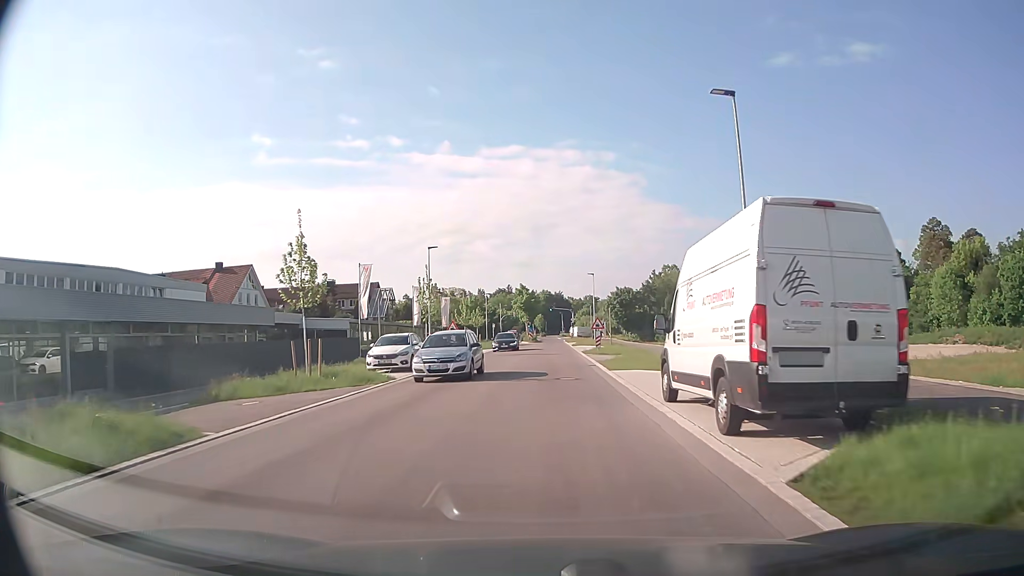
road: secondary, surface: asphalt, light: Day
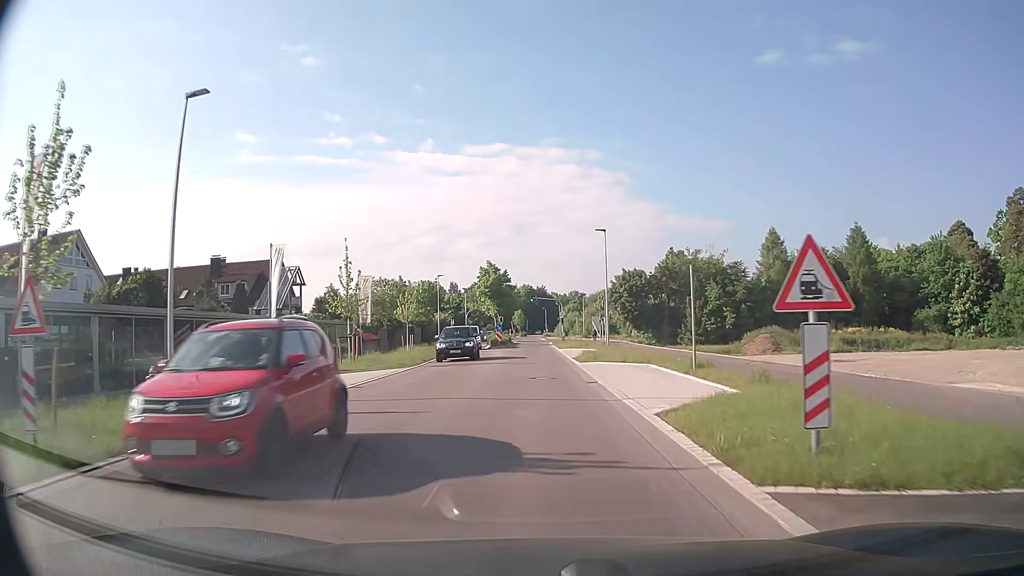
(+0.3, +34.1) m; +1°
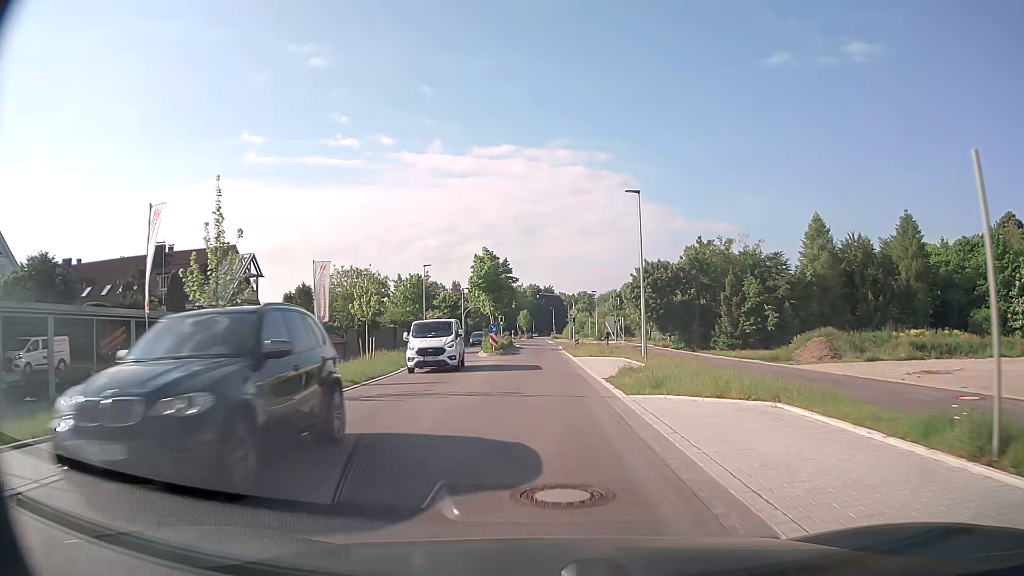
(-0.1, +13.5) m; -1°
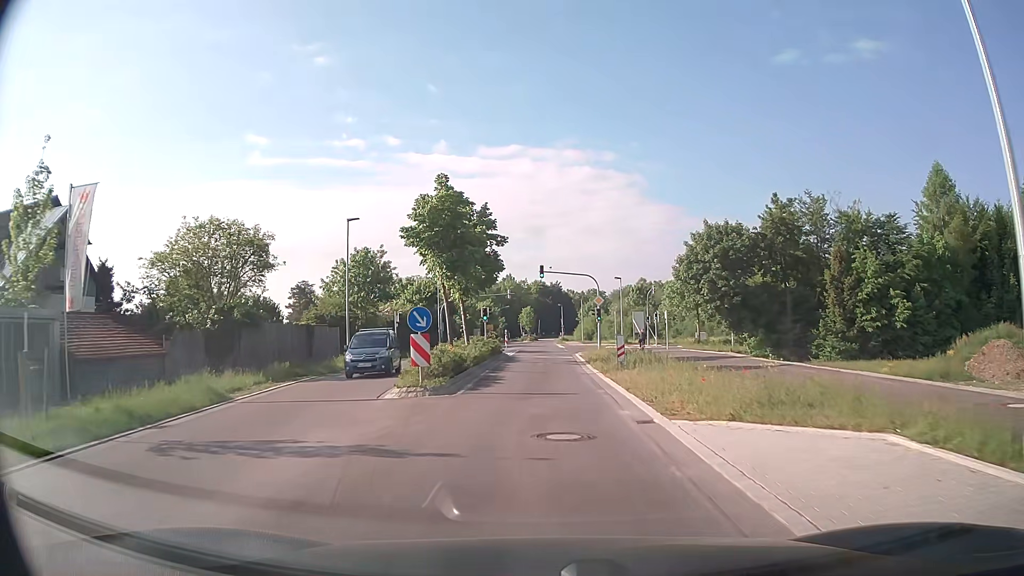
(-0.1, +26.6) m; 0°
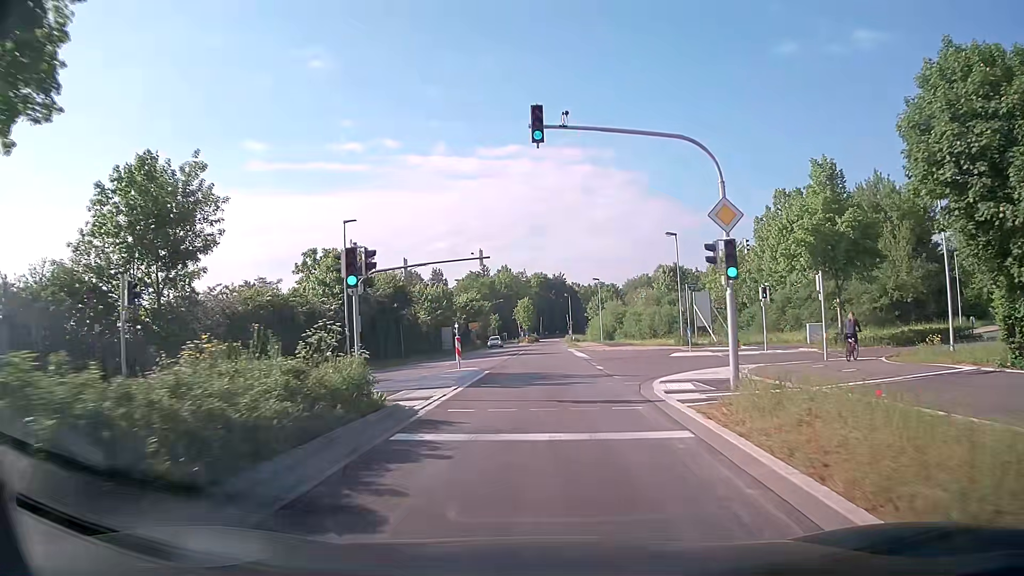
(-0.1, +33.1) m; 0°
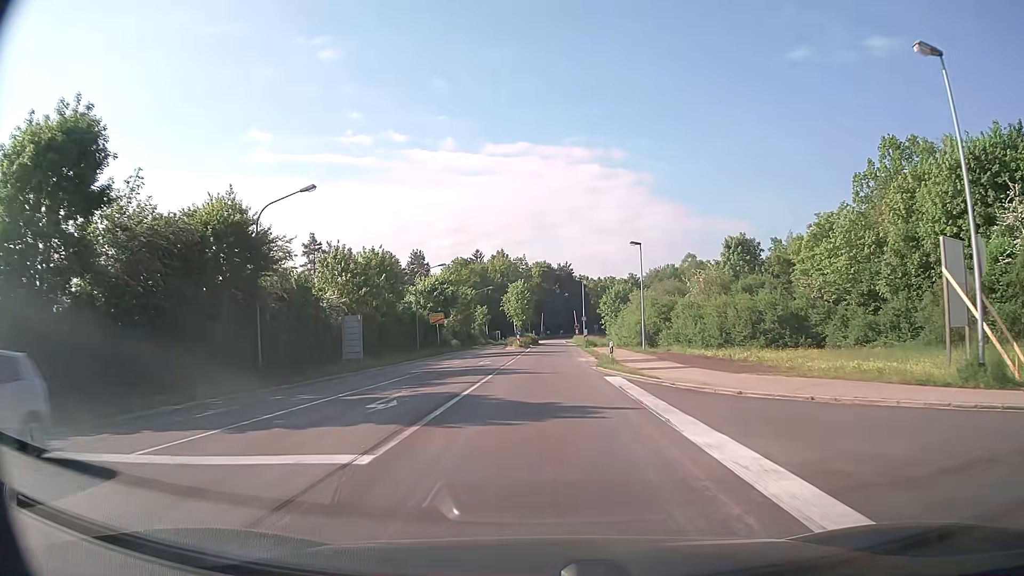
(0.0, +33.3) m; -1°
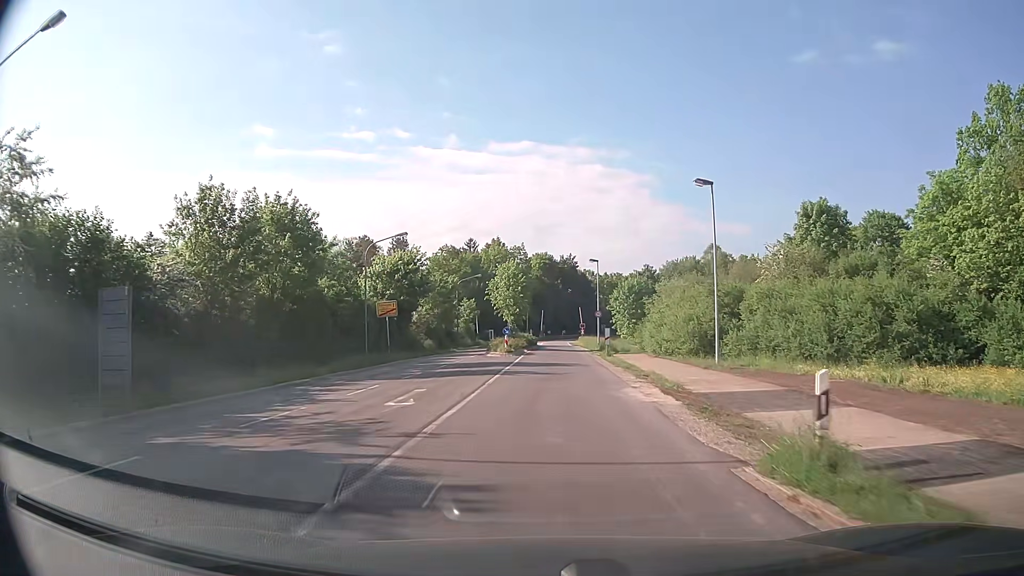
(+0.1, +20.1) m; 0°
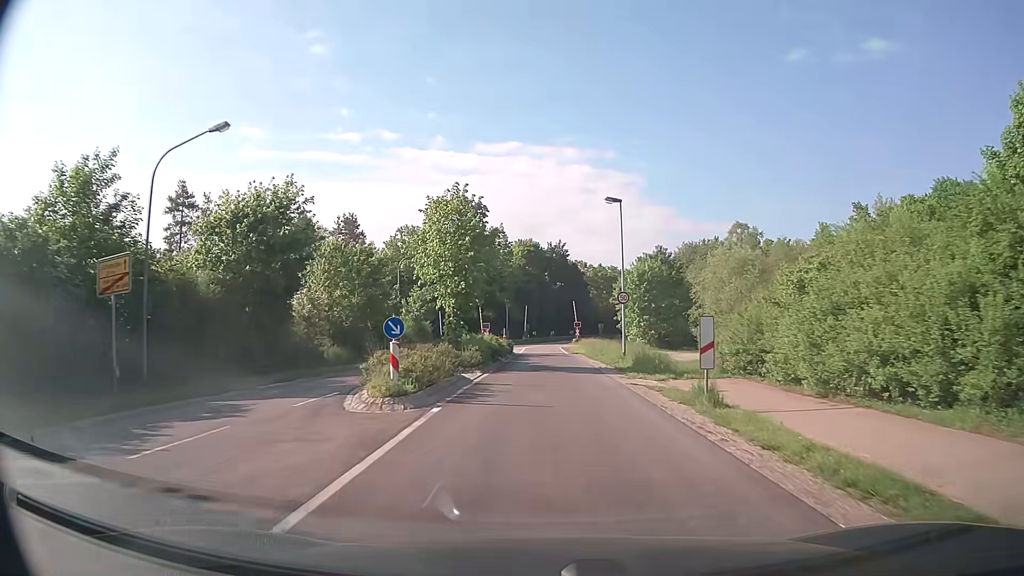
(+0.4, +27.0) m; +1°
(0, +10) (0, +20) (0, +30) (0, +40) (0, +50) (0, +60) (0, +70) (0, +80) (+1, +90) (+2, +100) m
